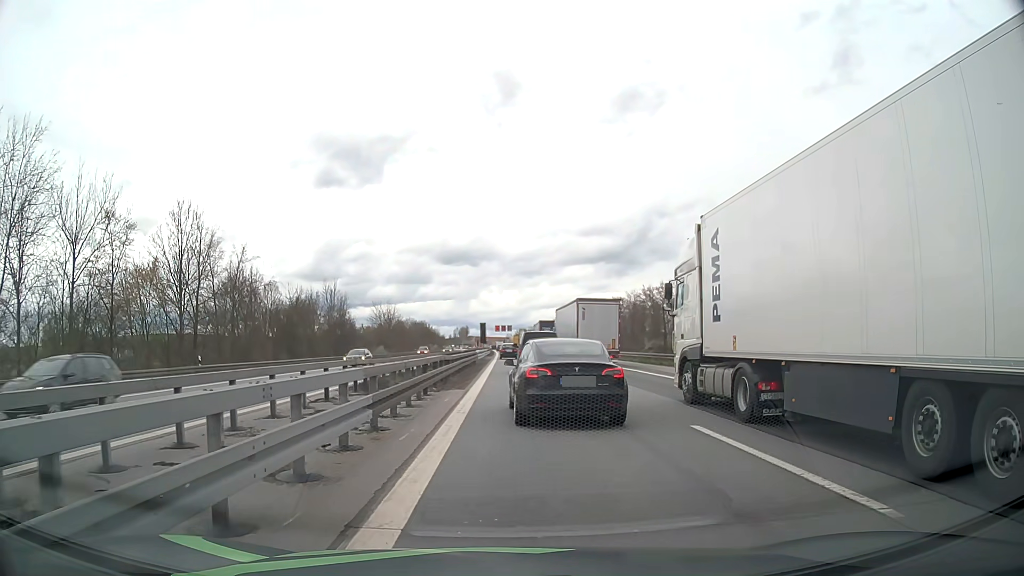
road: motorway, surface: asphalt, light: Day
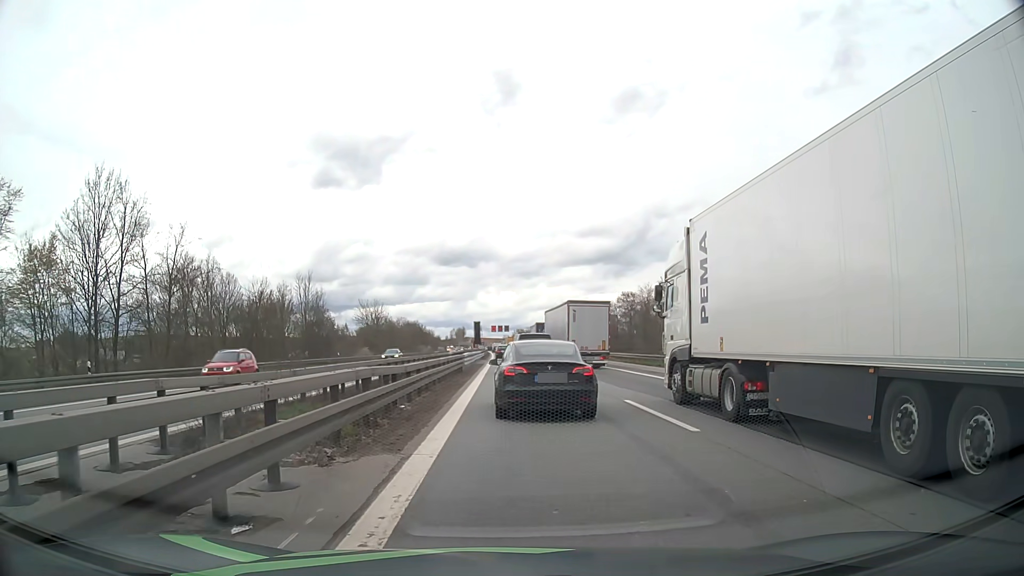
(0.0, +11.8) m; 0°
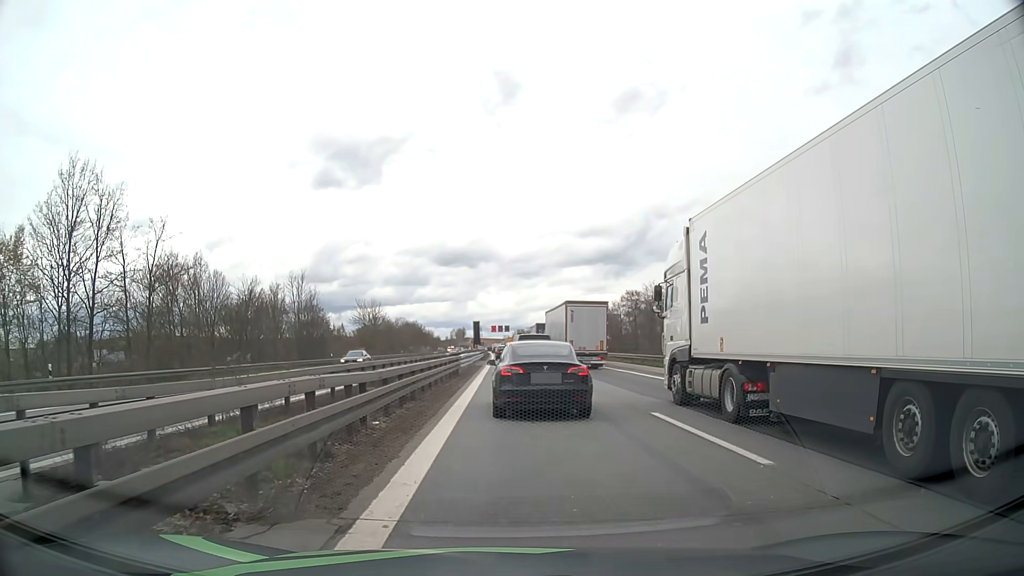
(0.0, +3.1) m; +1°
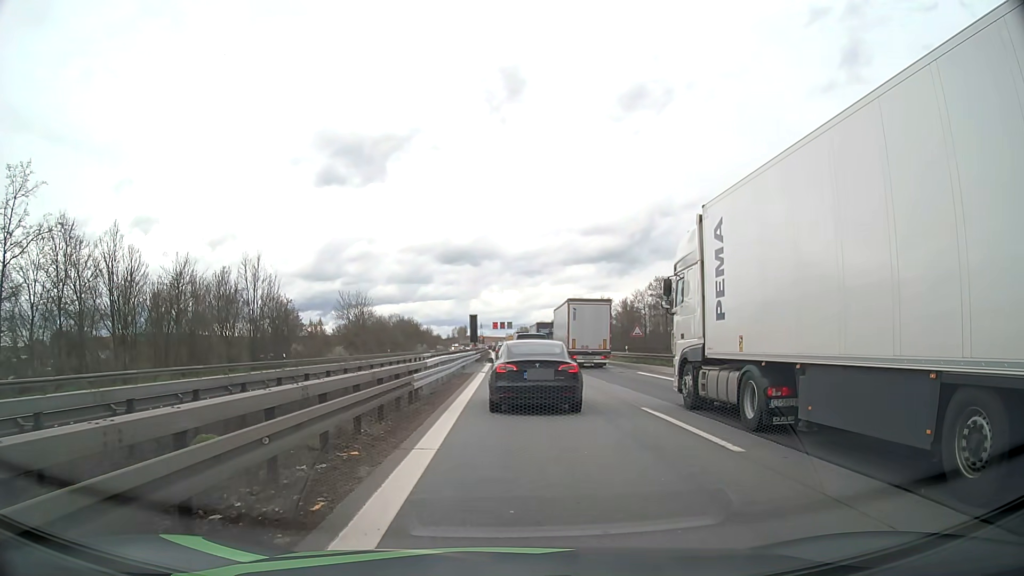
(-0.1, +16.6) m; 0°
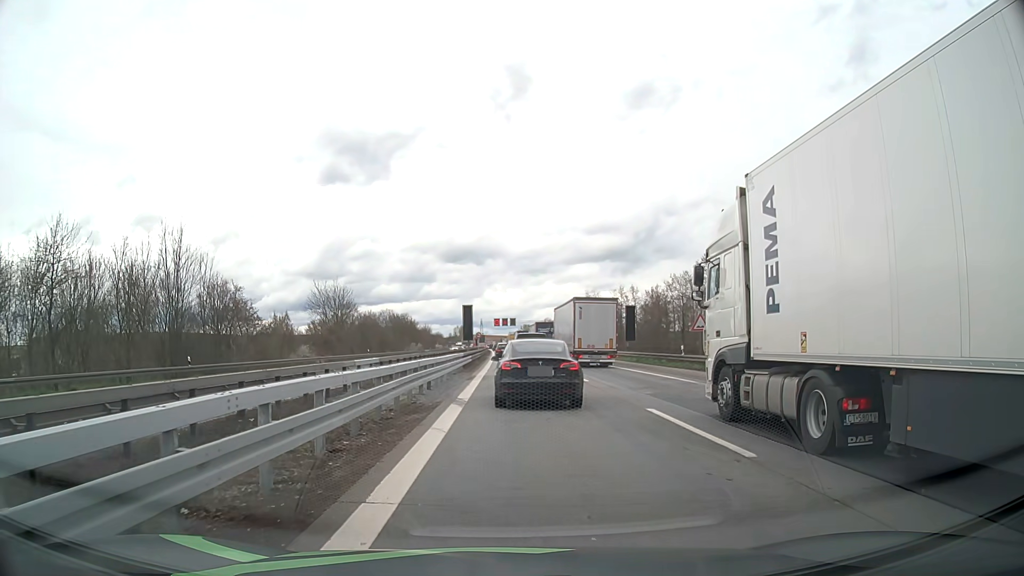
(0.0, +18.3) m; 0°
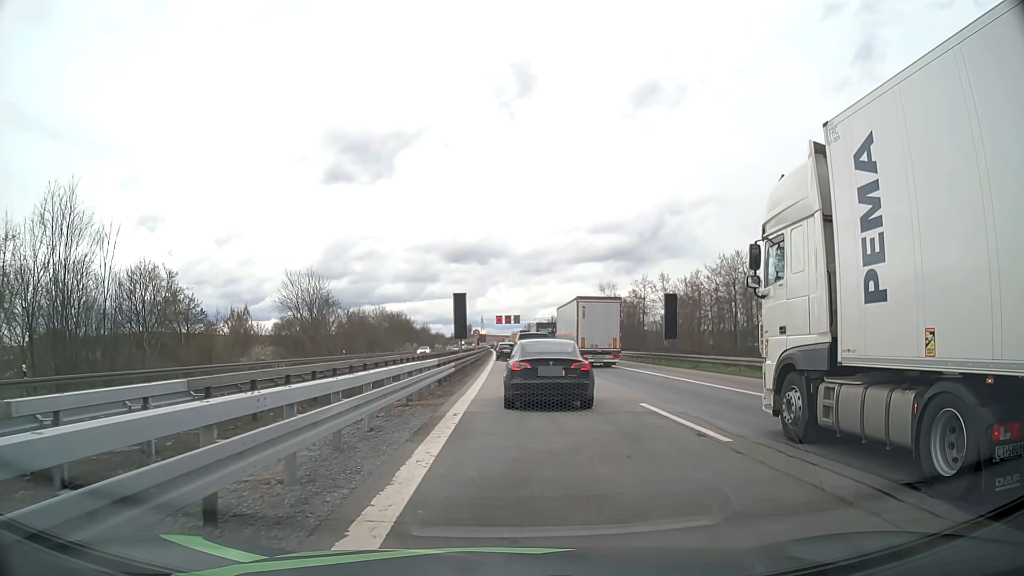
(-0.1, +15.7) m; 0°
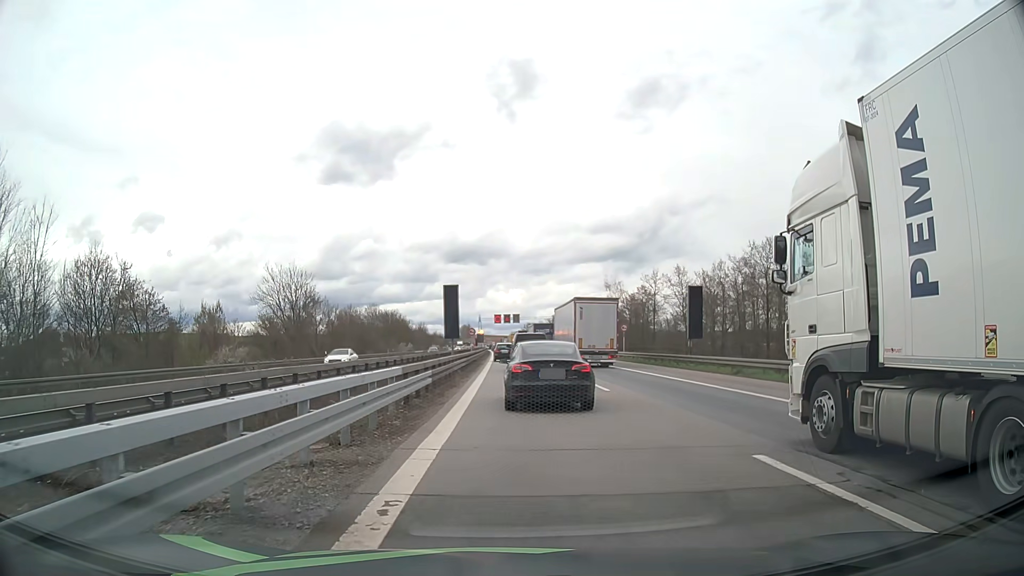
(0.0, +7.3) m; 0°
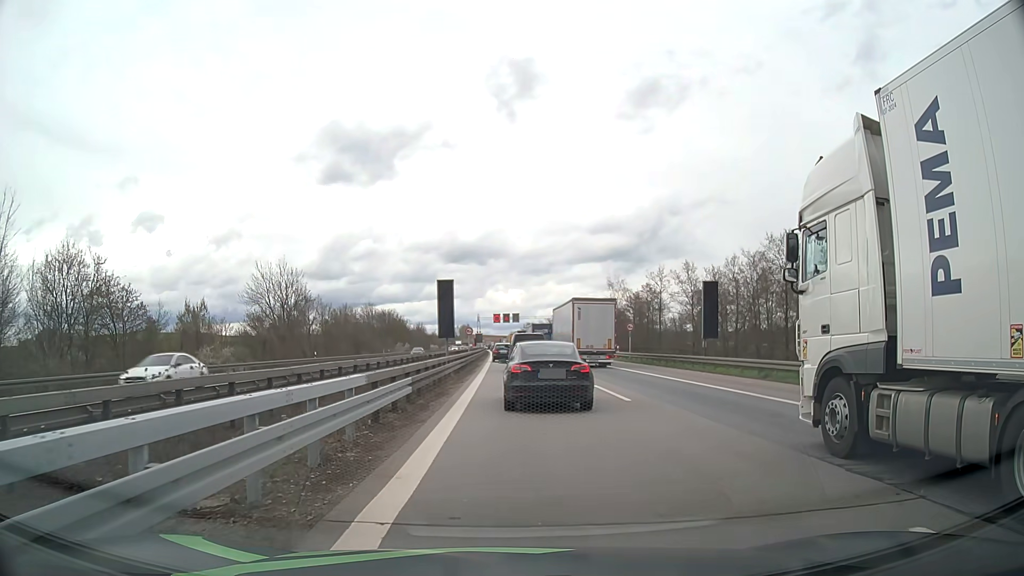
(0.0, +3.6) m; 0°
(0, +10) (0, +20) (0, +30) (0, +40) (-1, +50) (-1, +60) (-1, +70) (-1, +80) (-1, +90) (-2, +100) m
